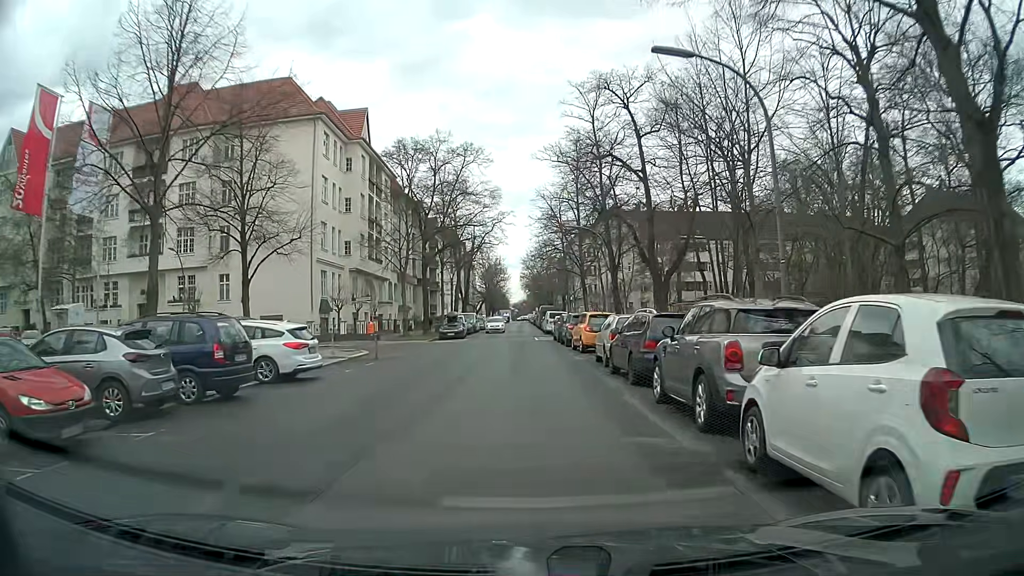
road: residential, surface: asphalt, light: Day
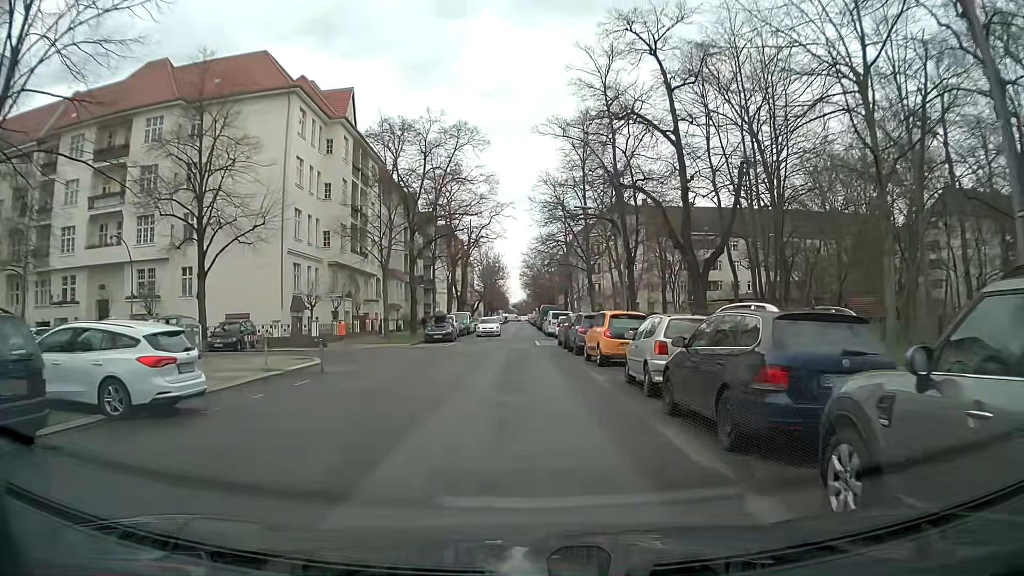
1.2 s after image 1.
(-0.1, +6.5) m; 0°
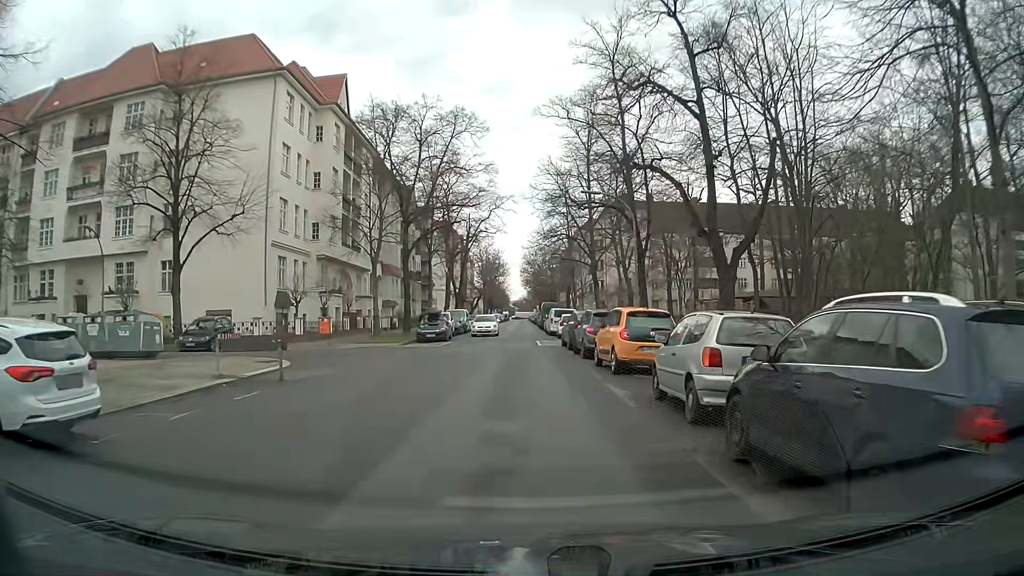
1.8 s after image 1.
(0.0, +3.1) m; -2°
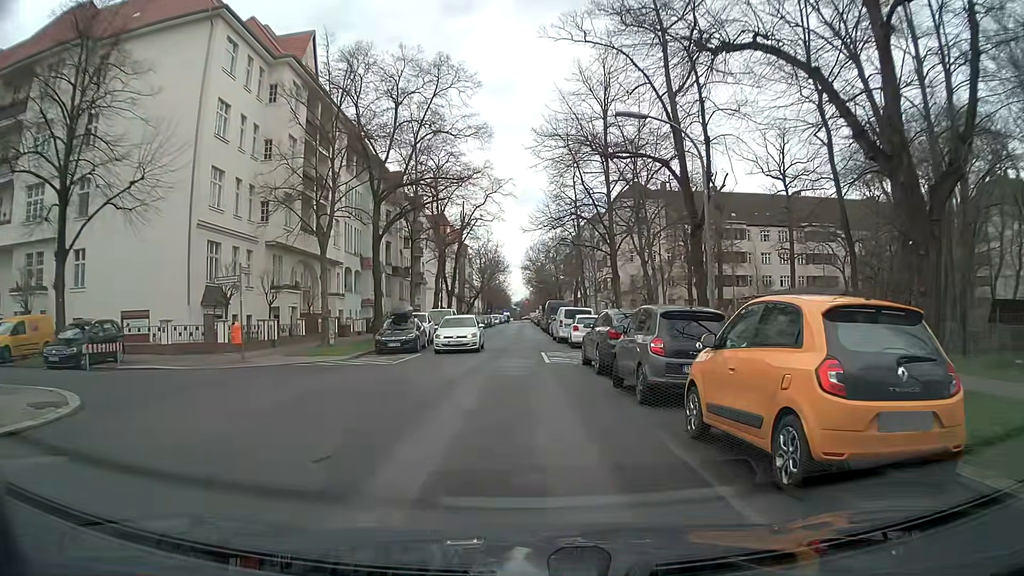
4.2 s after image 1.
(+0.2, +10.4) m; -1°
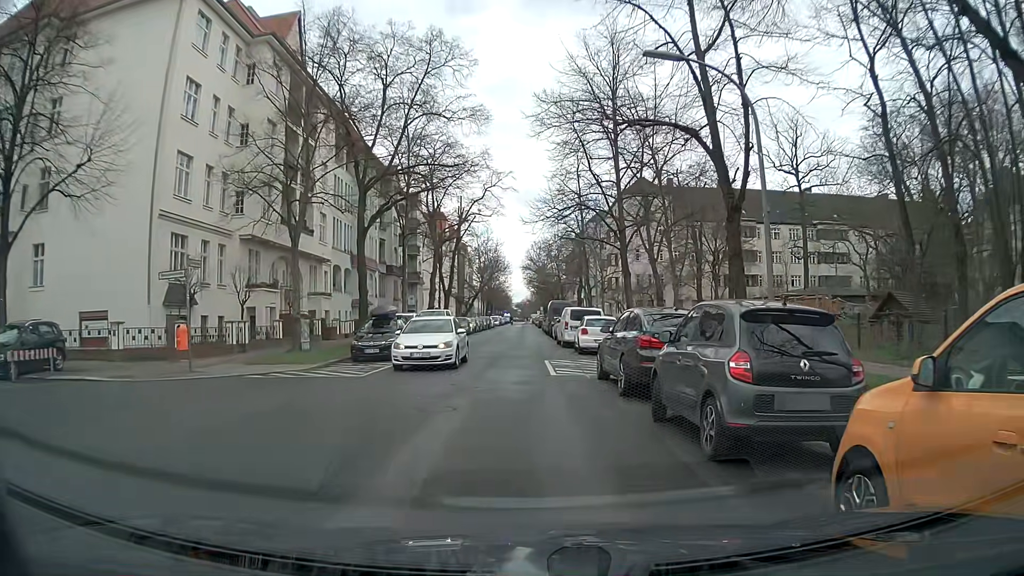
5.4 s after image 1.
(+0.1, +3.8) m; +2°
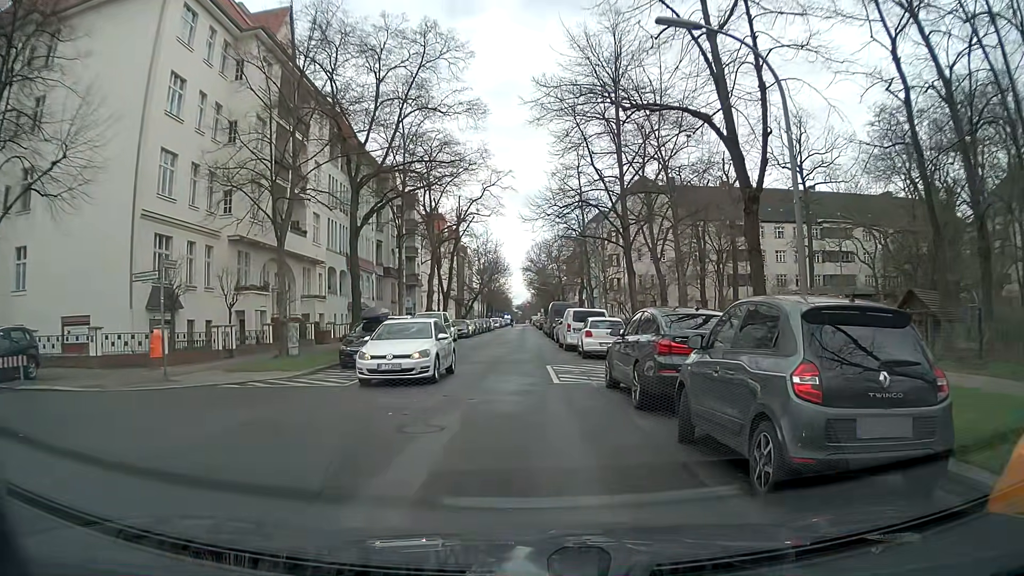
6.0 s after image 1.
(0.0, +1.5) m; 0°
